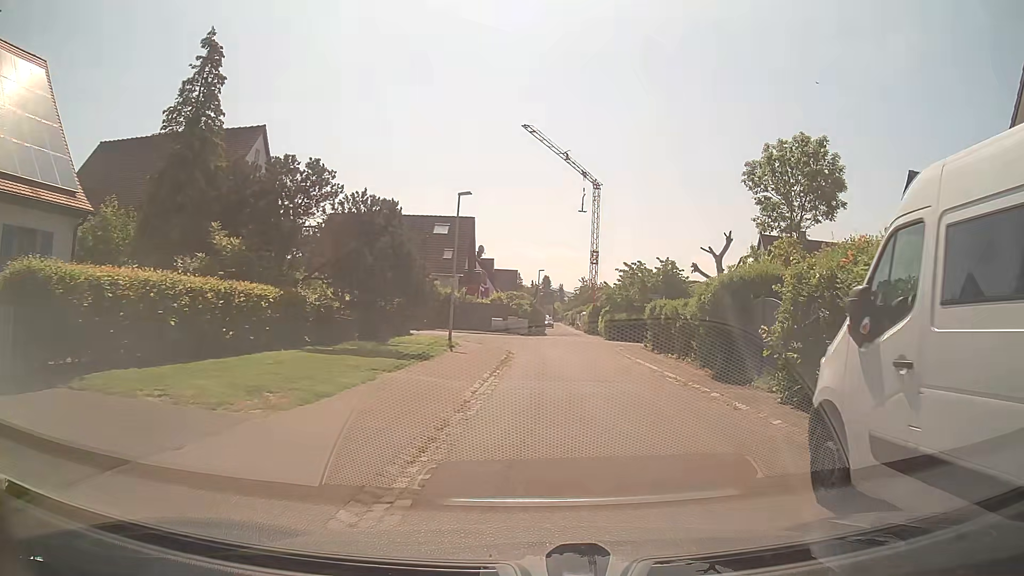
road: residential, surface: asphalt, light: Day
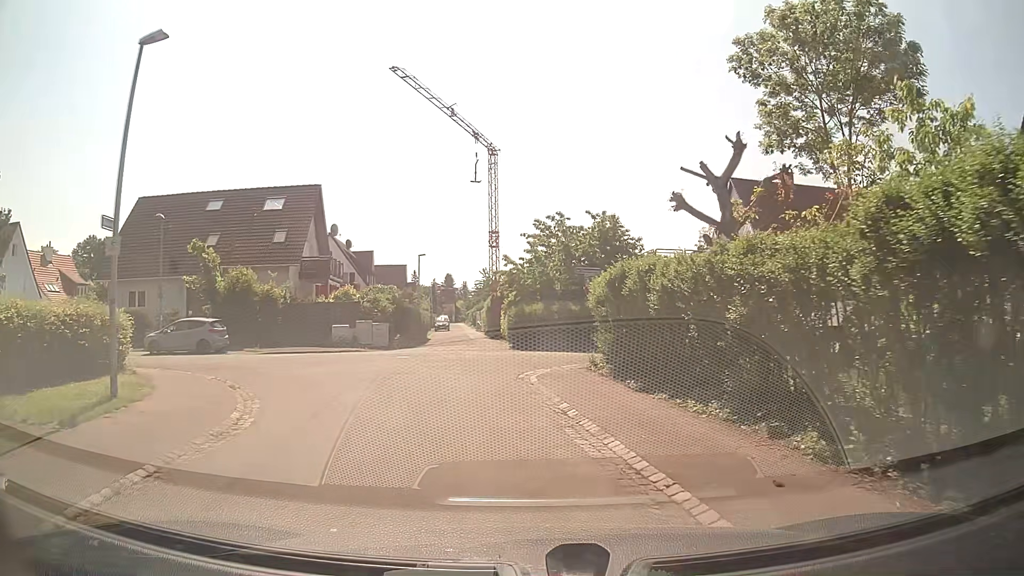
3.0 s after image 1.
(+1.9, +17.4) m; +9°
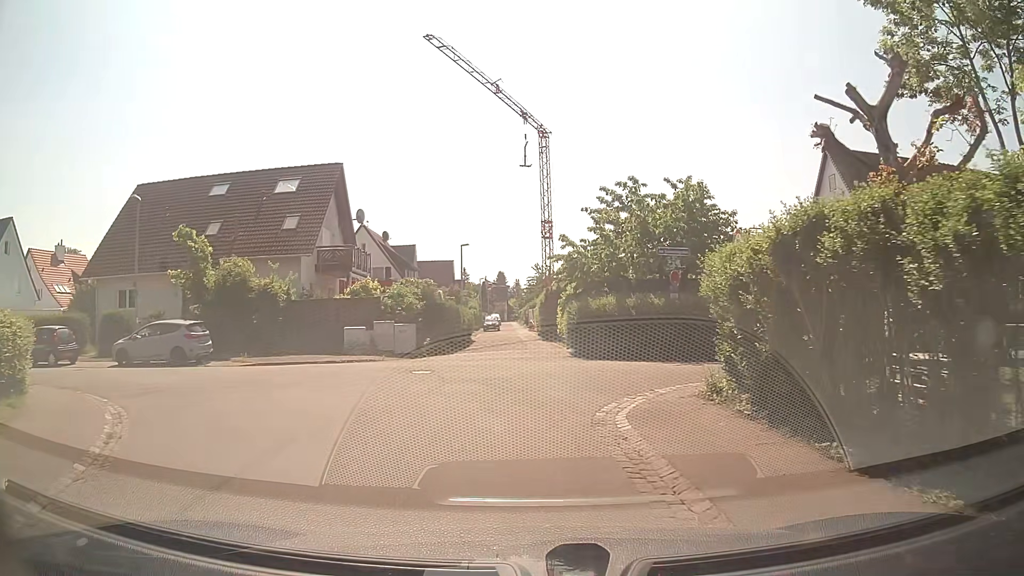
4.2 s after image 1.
(-0.4, +6.3) m; -6°
